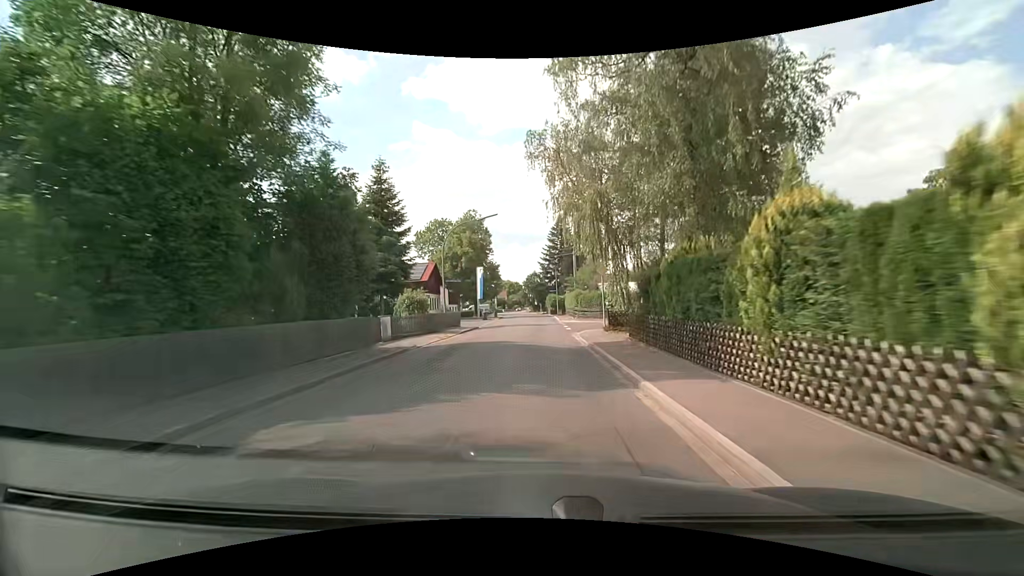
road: tertiary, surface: asphalt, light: Day
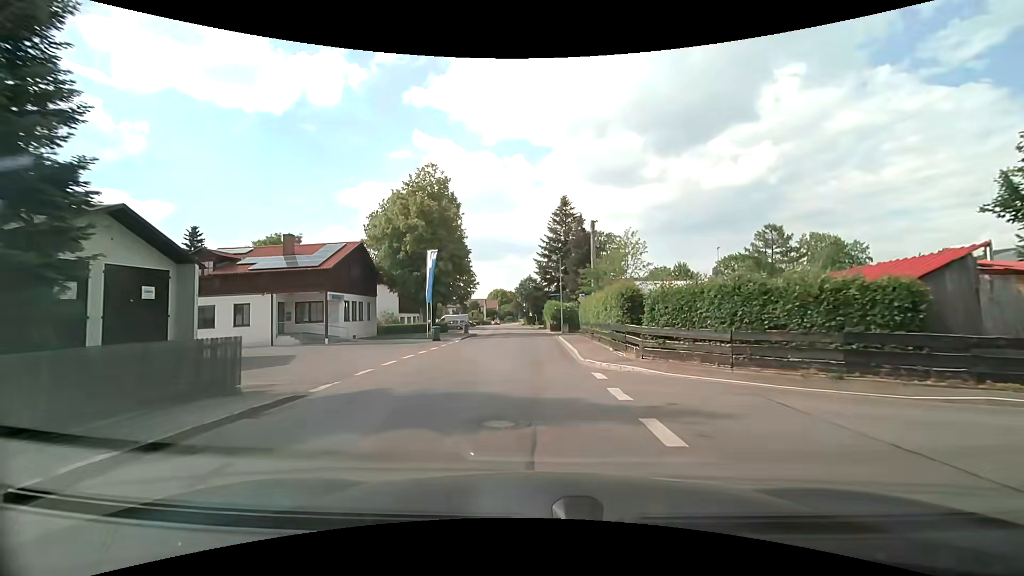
(0.0, +28.4) m; -1°
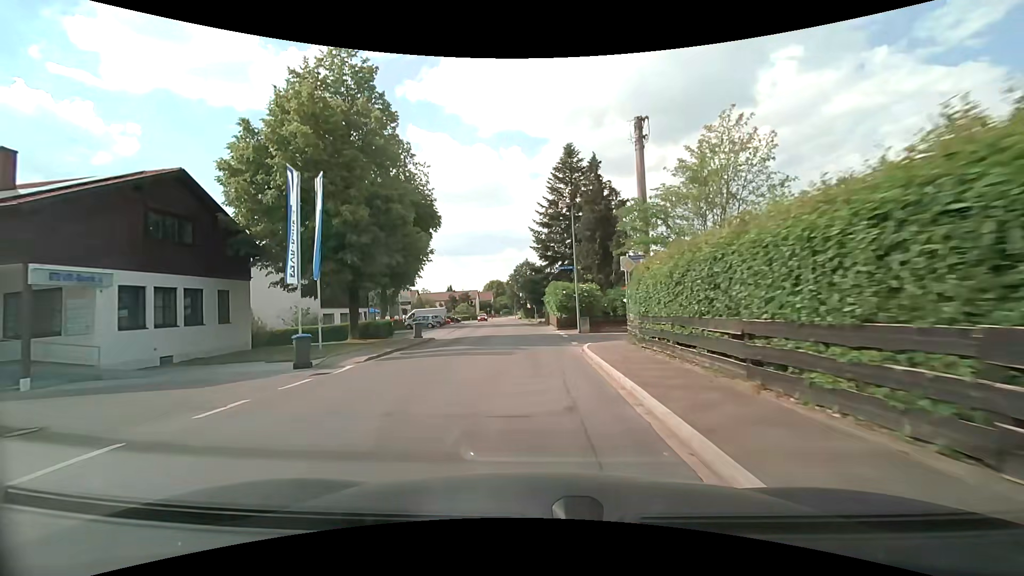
(+0.3, +20.9) m; 0°
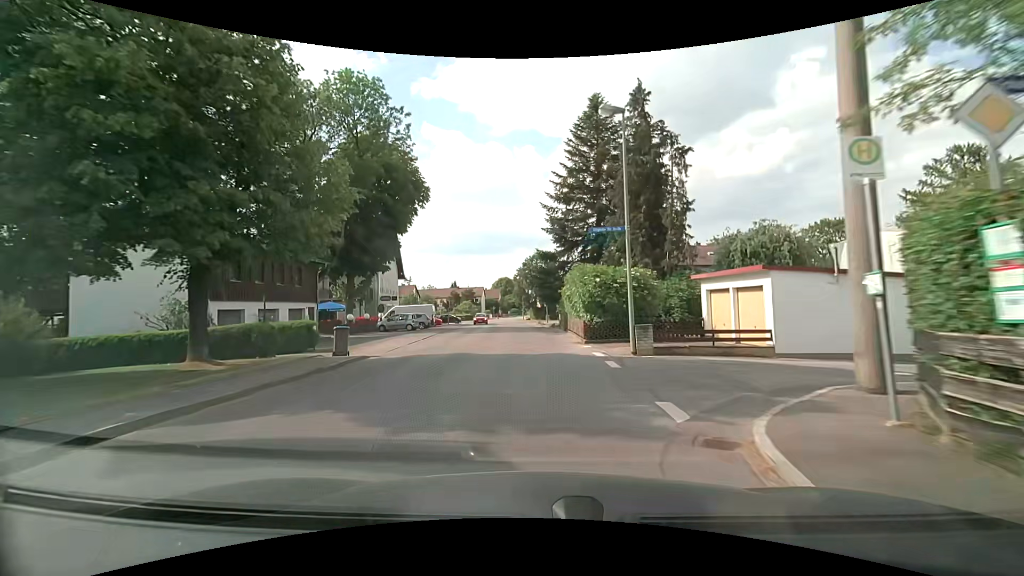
(-0.1, +13.8) m; -1°
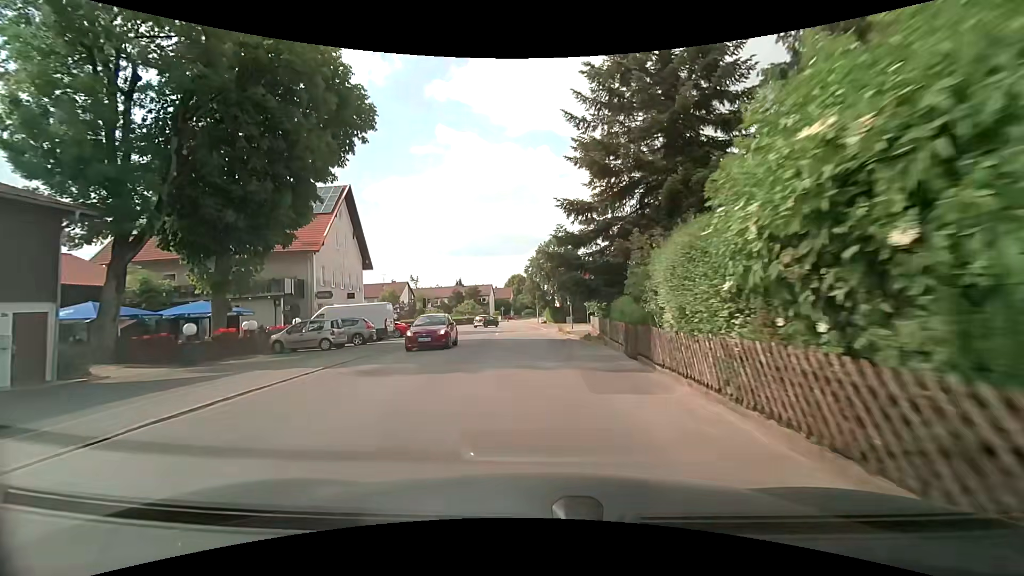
(-0.1, +20.6) m; -1°
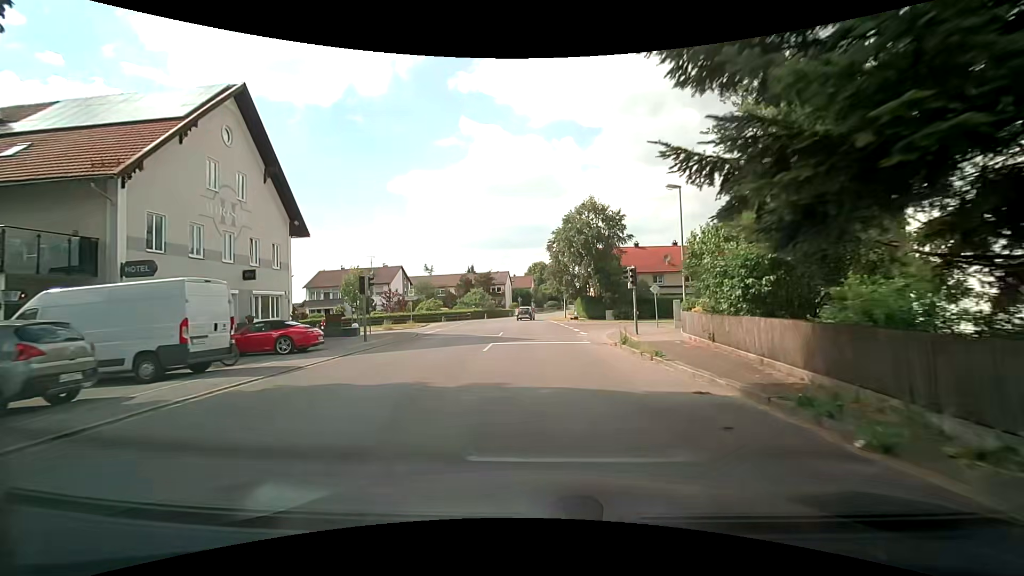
(-0.8, +19.9) m; -4°
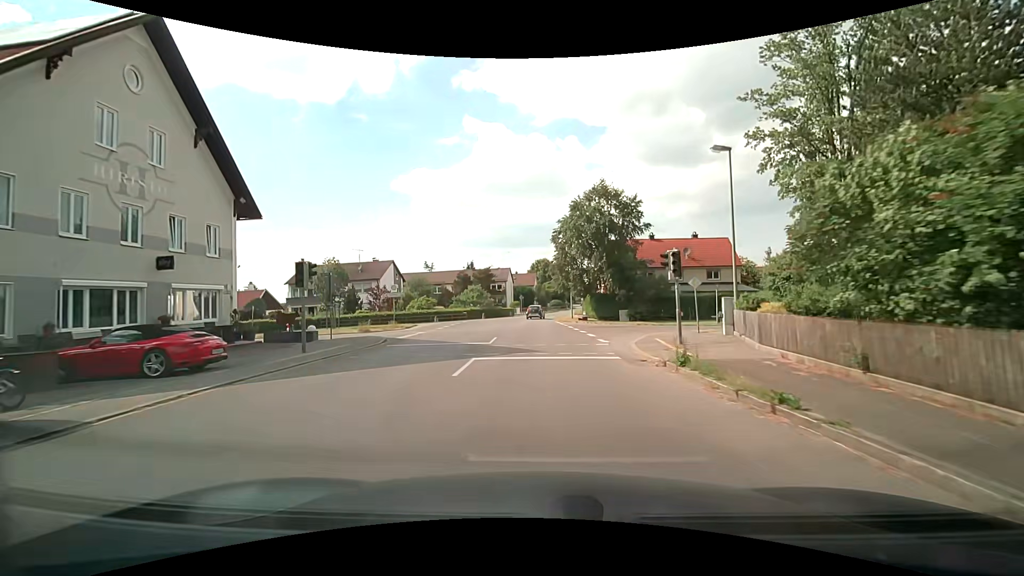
(0.0, +6.5) m; 0°
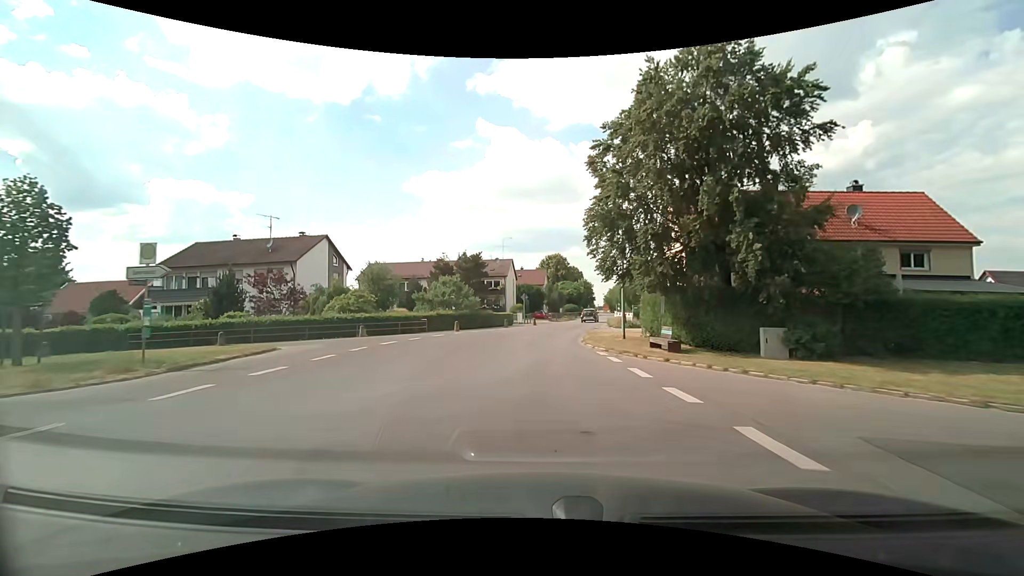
(-0.3, +26.3) m; -1°
(0, +10) (0, +20) (+1, +30) (+3, +40) (+5, +50) (+7, +59) (+9, +69) (+10, +79) (+12, +89) (+14, +99) m
